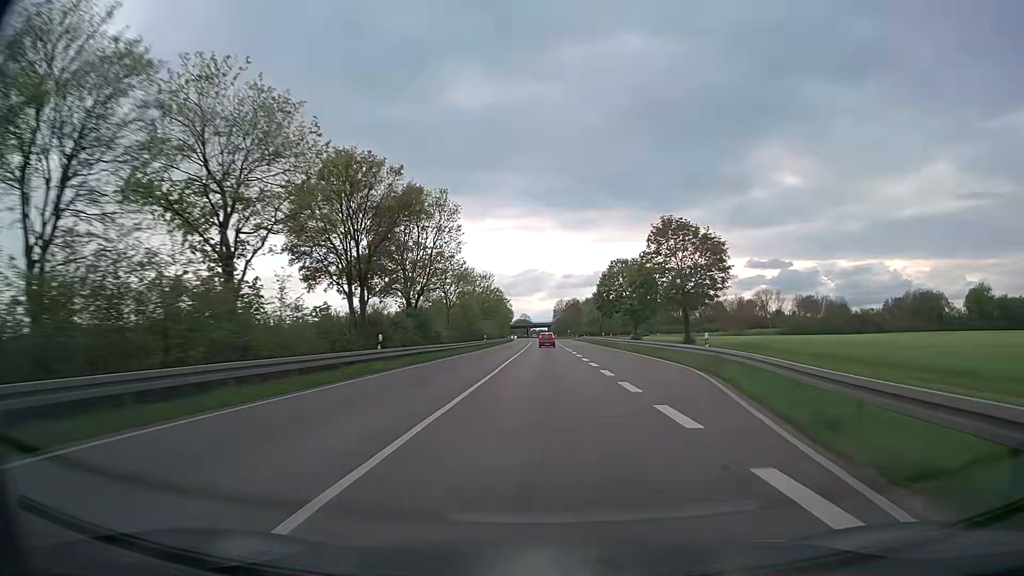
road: trunk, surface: asphalt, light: Day
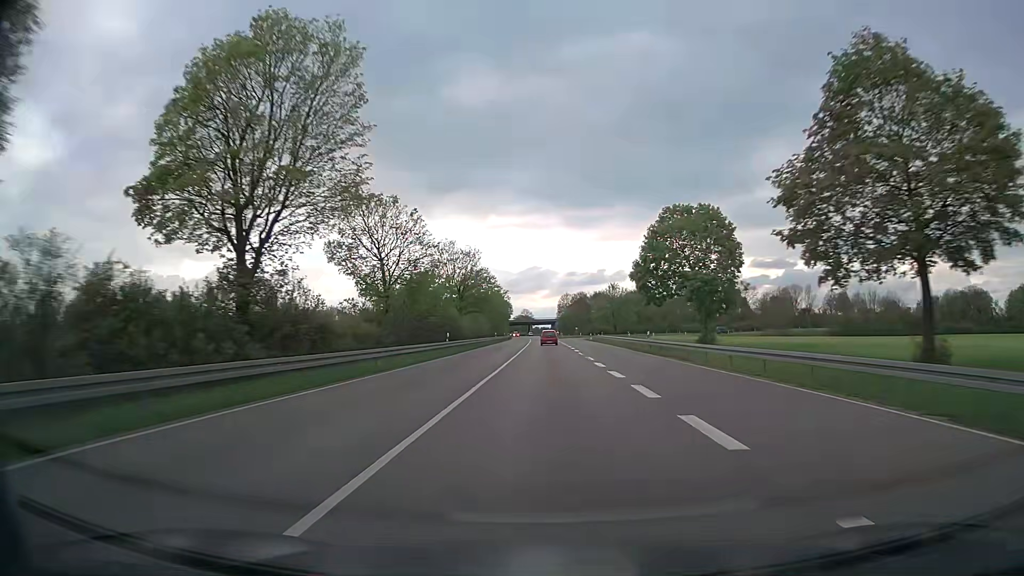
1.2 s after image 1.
(-0.2, +31.7) m; 0°
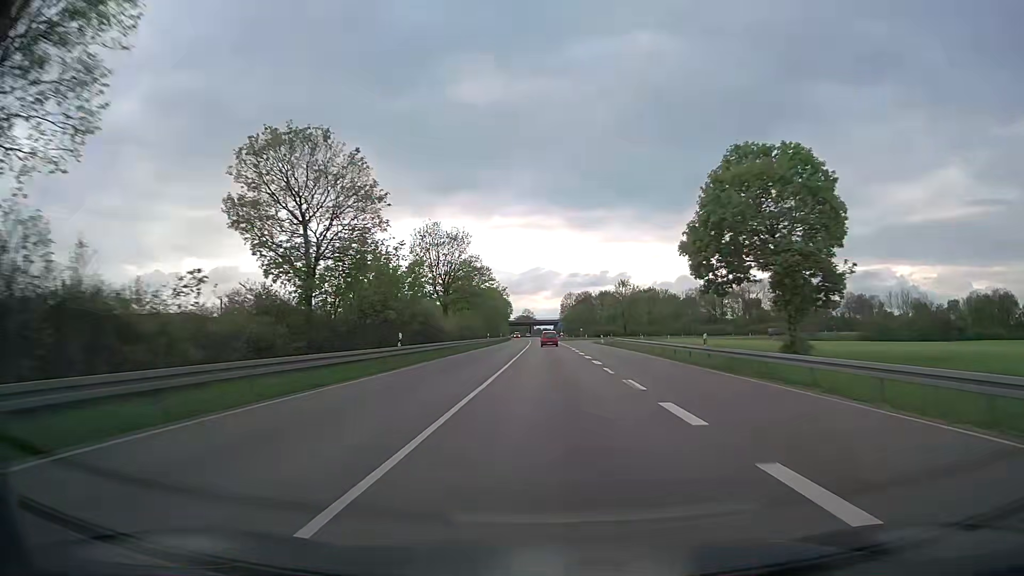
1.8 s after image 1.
(0.0, +15.7) m; 0°
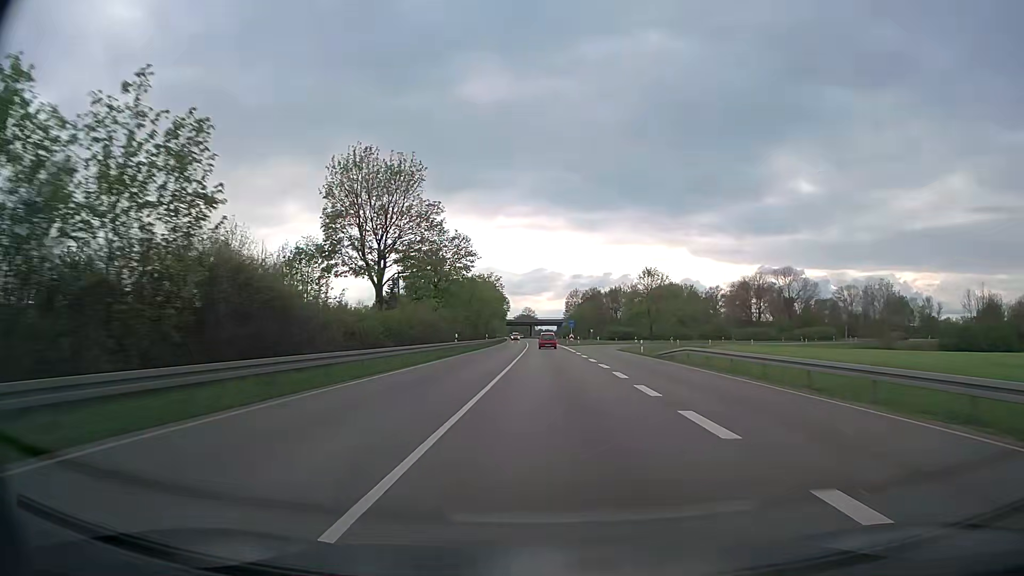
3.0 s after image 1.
(-0.1, +31.1) m; 0°
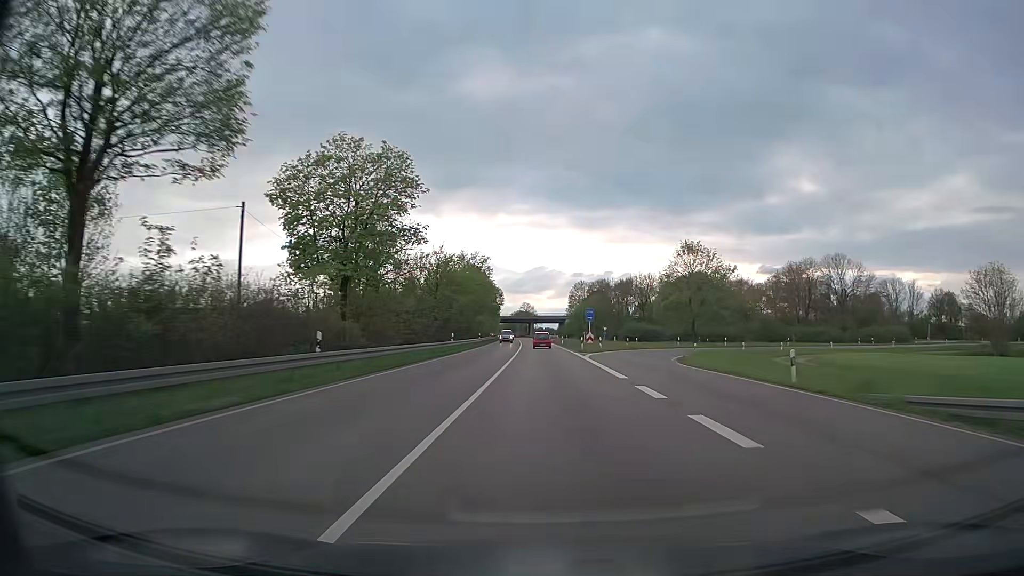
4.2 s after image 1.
(-0.1, +30.6) m; 0°
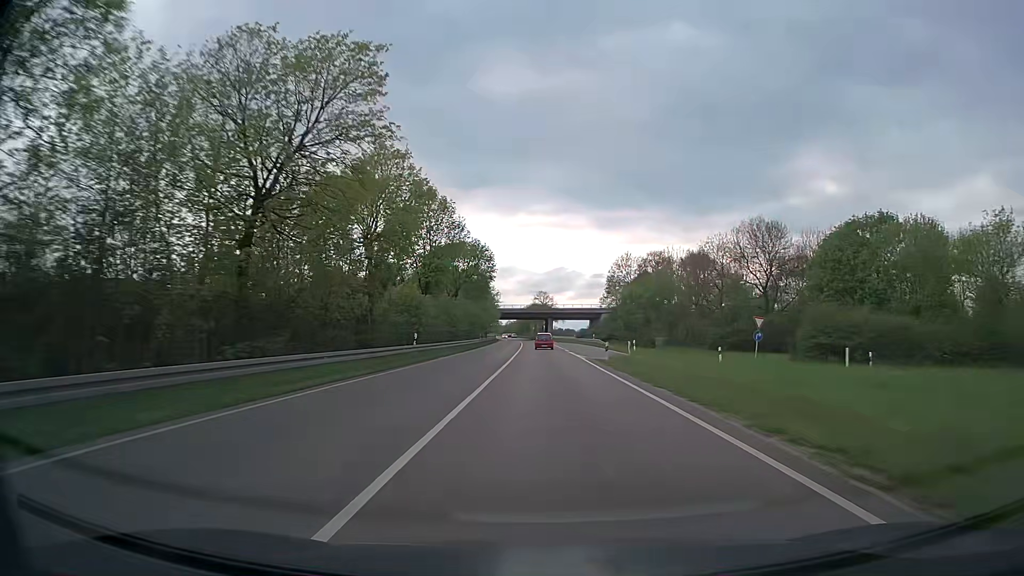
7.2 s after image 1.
(-0.9, +75.6) m; -2°
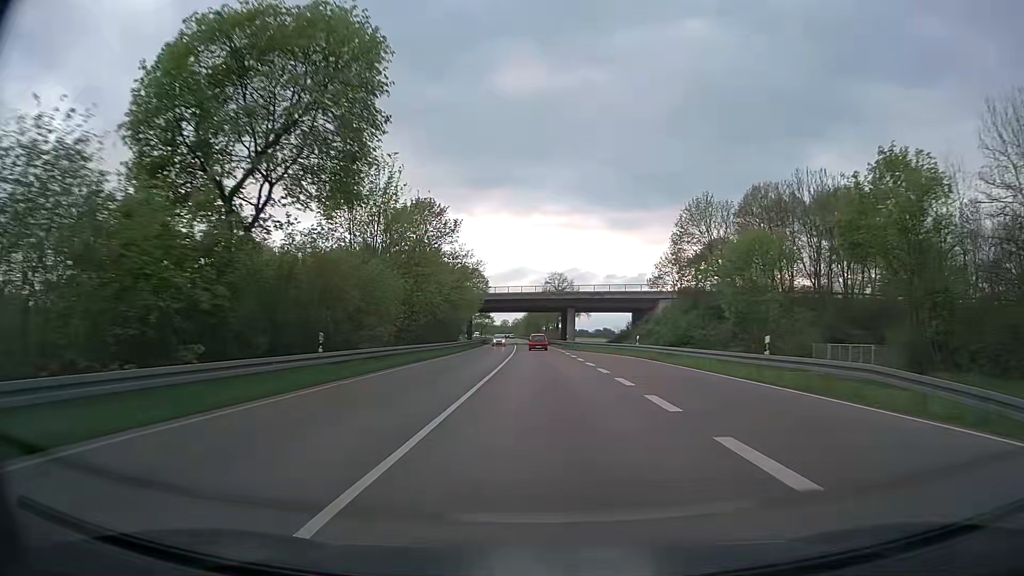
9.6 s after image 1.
(-0.4, +60.6) m; -1°
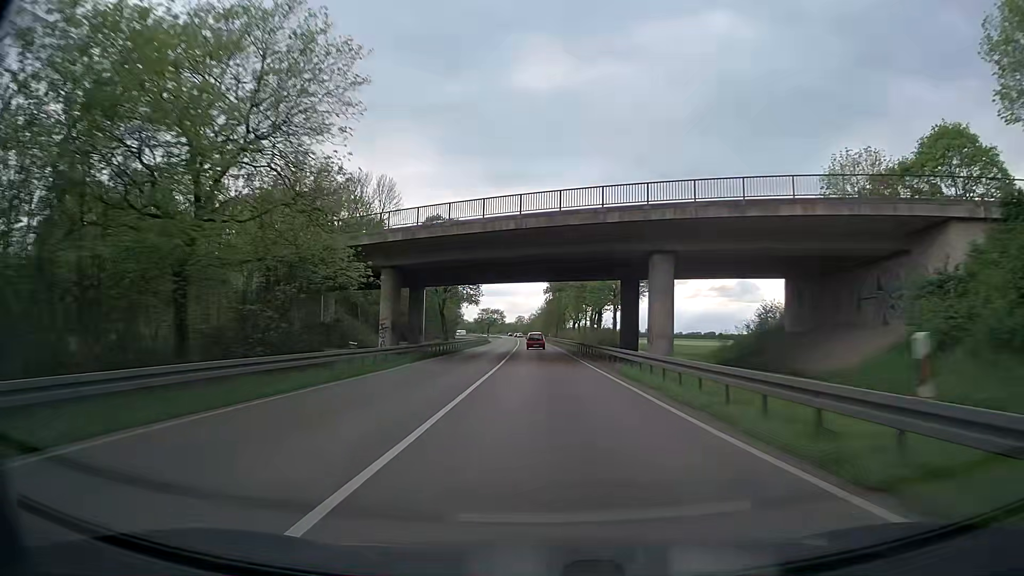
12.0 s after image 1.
(-0.9, +60.6) m; -2°
(0, +10) (0, +20) (0, +30) (-1, +40) (-1, +50) (-1, +60) (-1, +70) (-2, +80) (-2, +90) (-2, +100) m
